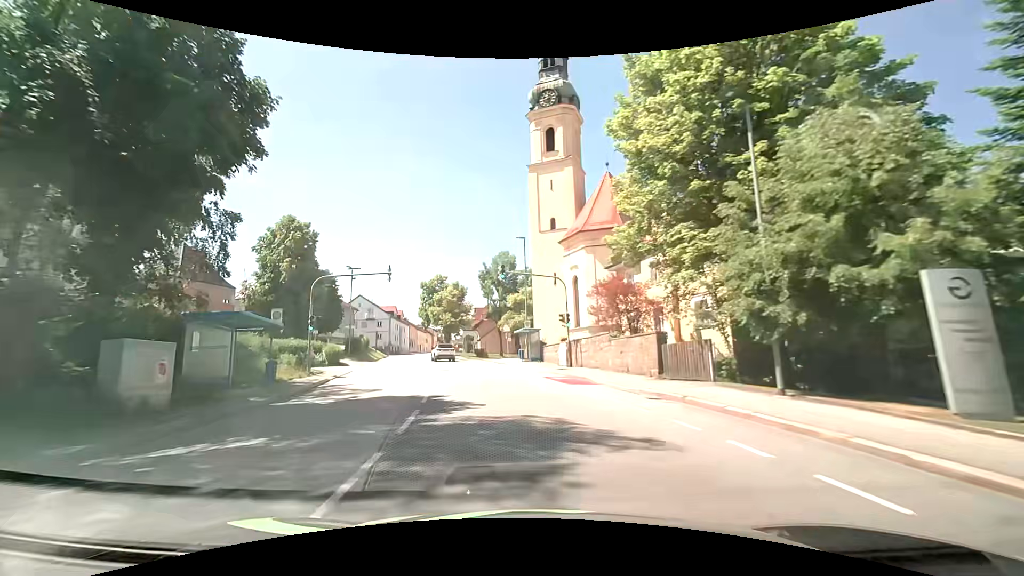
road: tertiary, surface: asphalt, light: Day
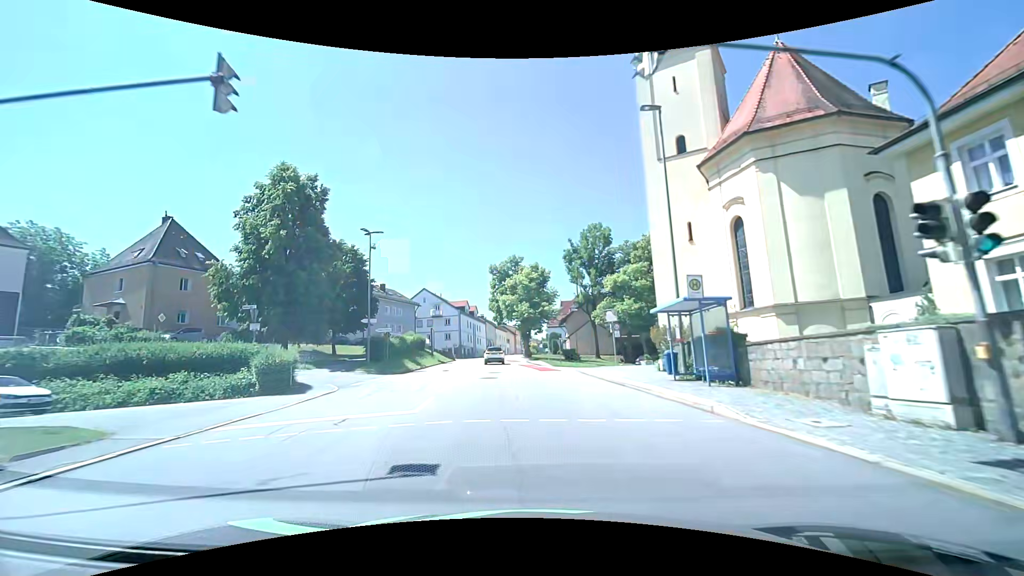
(-2.1, +22.3) m; -10°
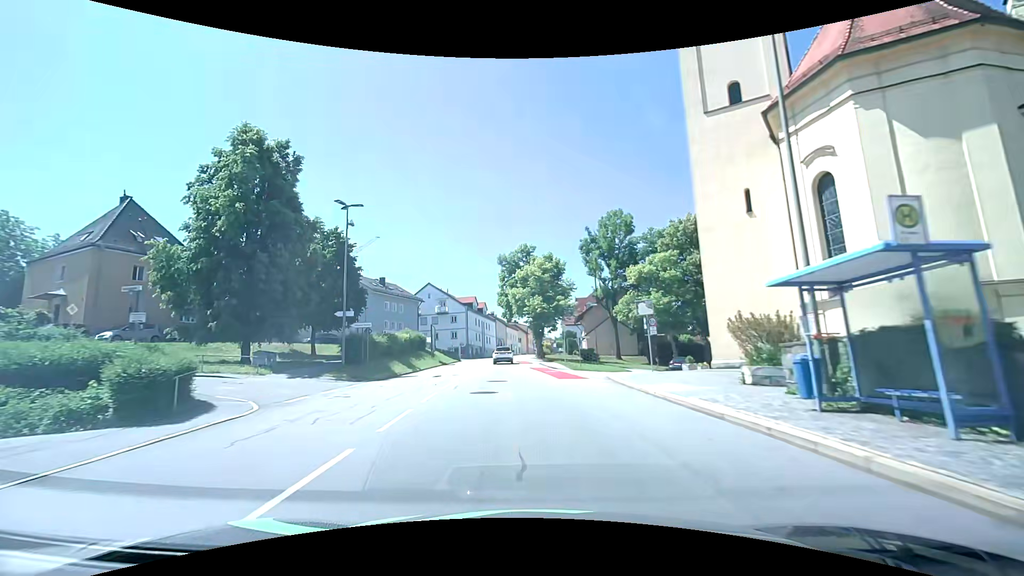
(0.0, +7.5) m; -1°
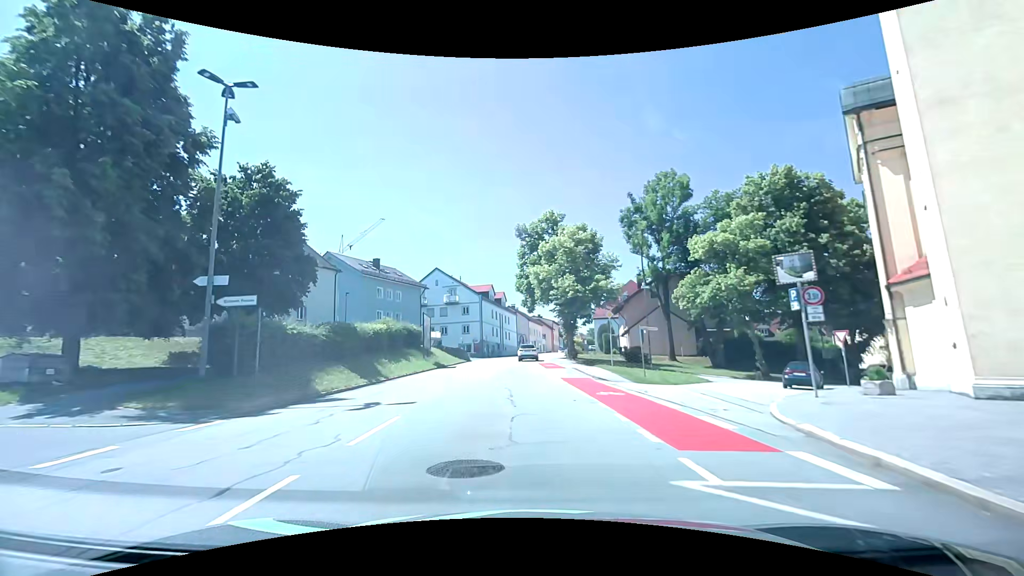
(-0.4, +15.0) m; -3°
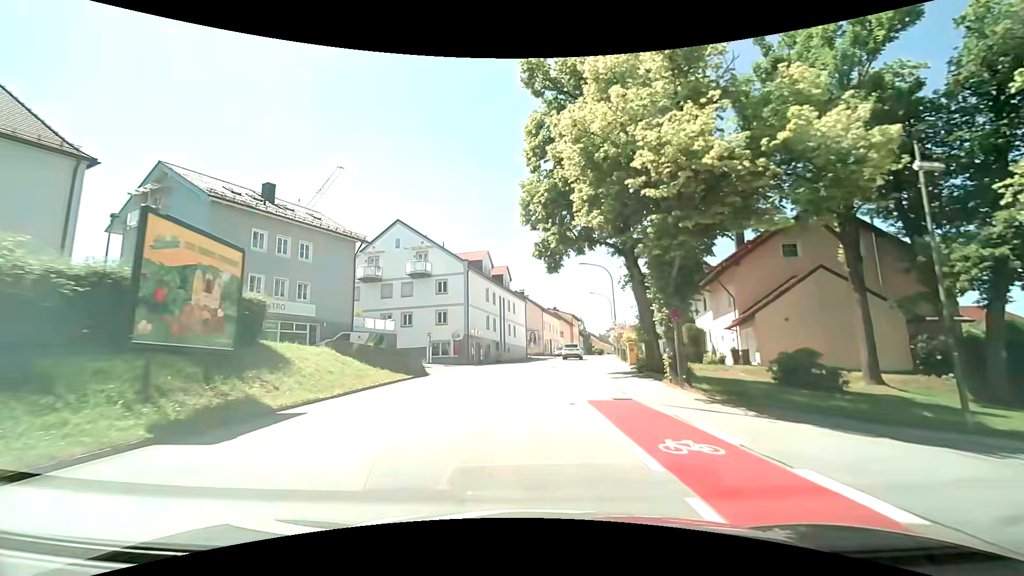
(-0.6, +29.7) m; -1°
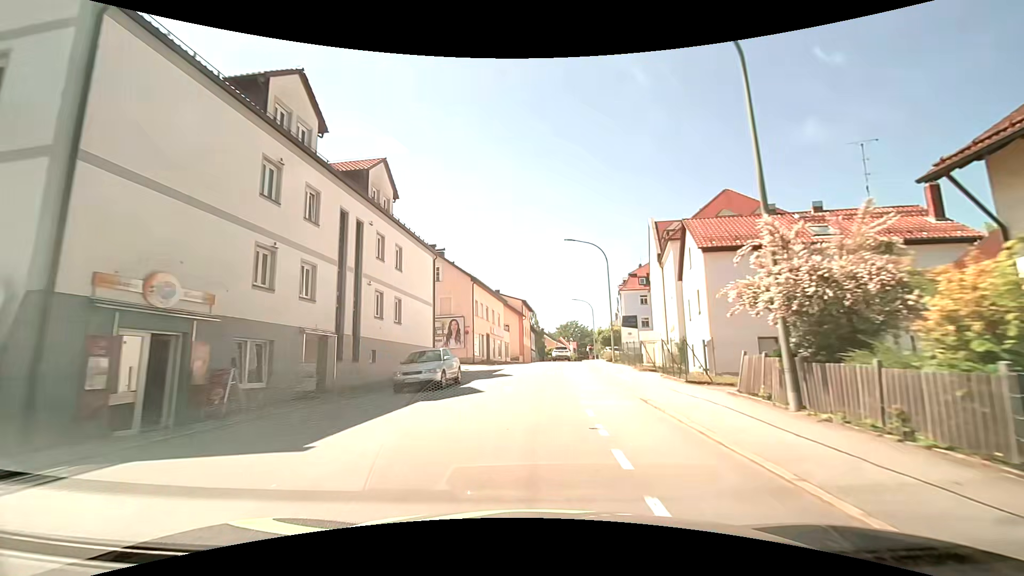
(+1.7, +36.0) m; +7°
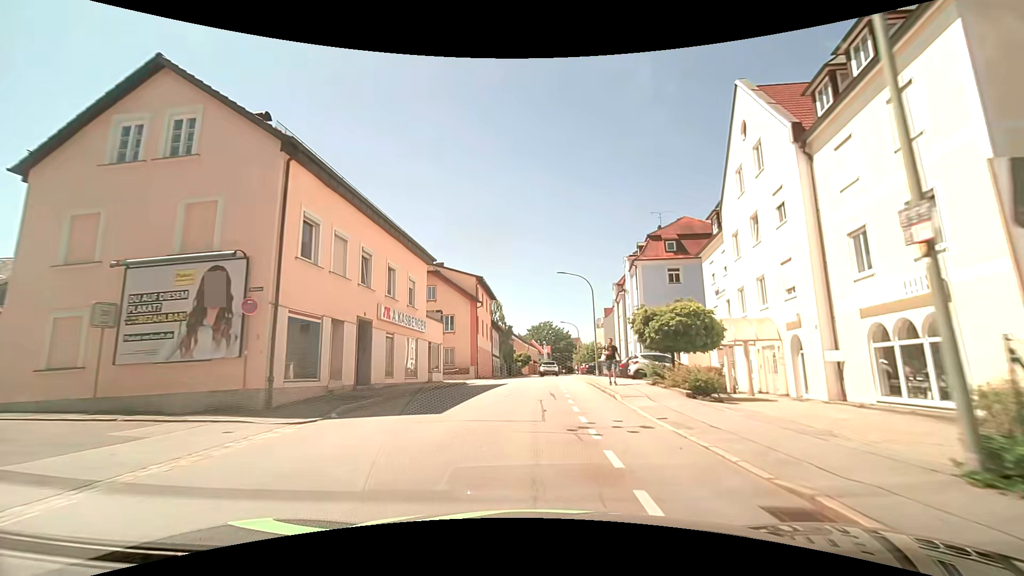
(+0.9, +29.2) m; +3°
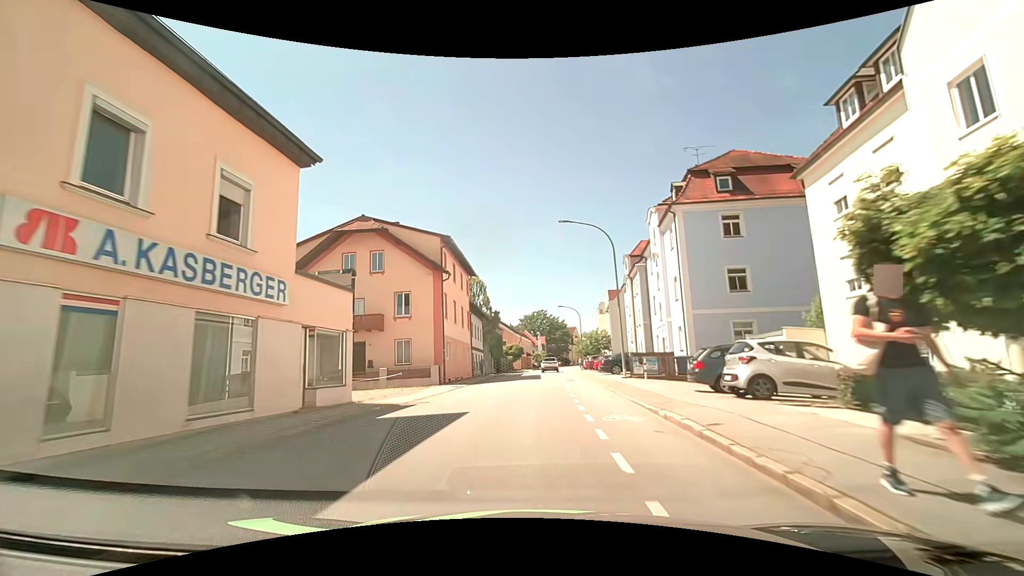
(+0.2, +14.7) m; +1°
(0, +10) (0, +20) (+1, +30) (+1, +40) (+2, +50) (+2, +60) (+3, +70) (+4, +80) (+5, +90) (+6, +100) m
